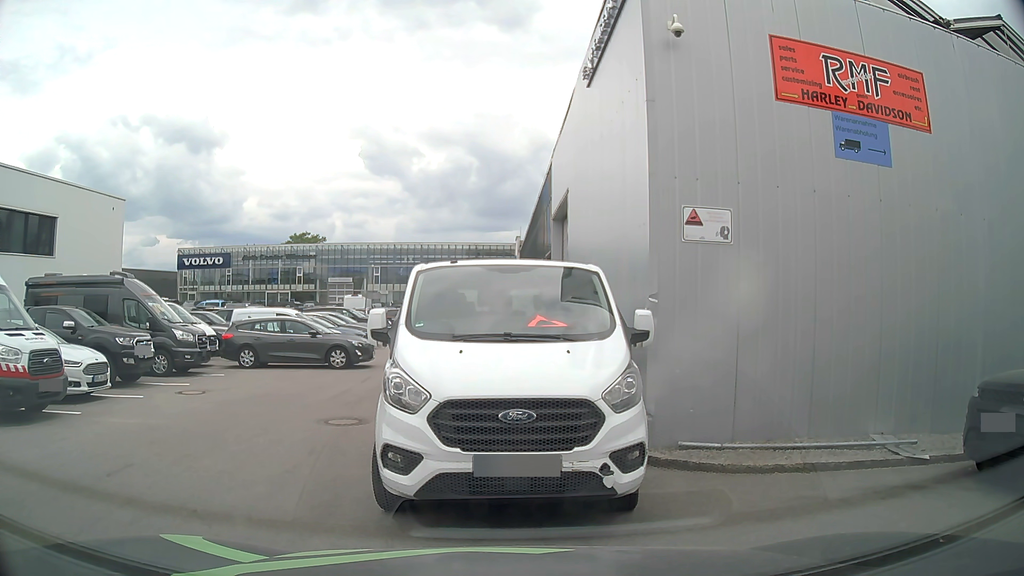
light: Day
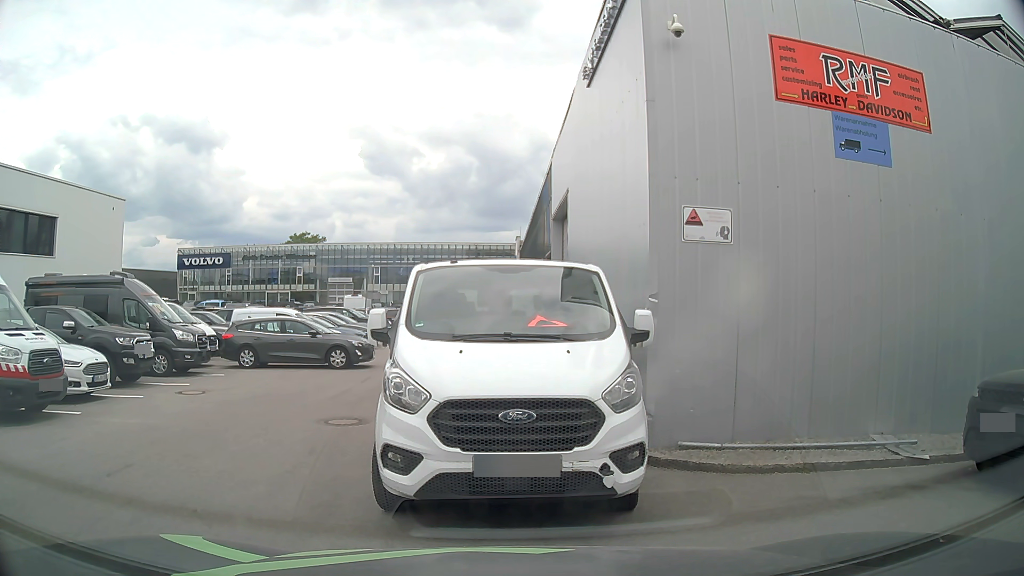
(0.0, 0.0) m; 0°
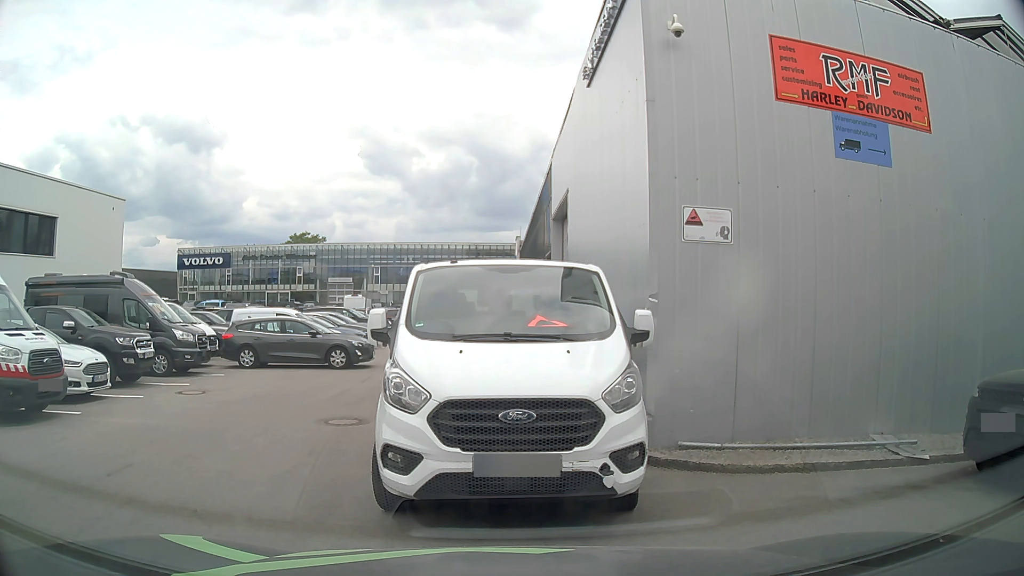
(0.0, 0.0) m; 0°
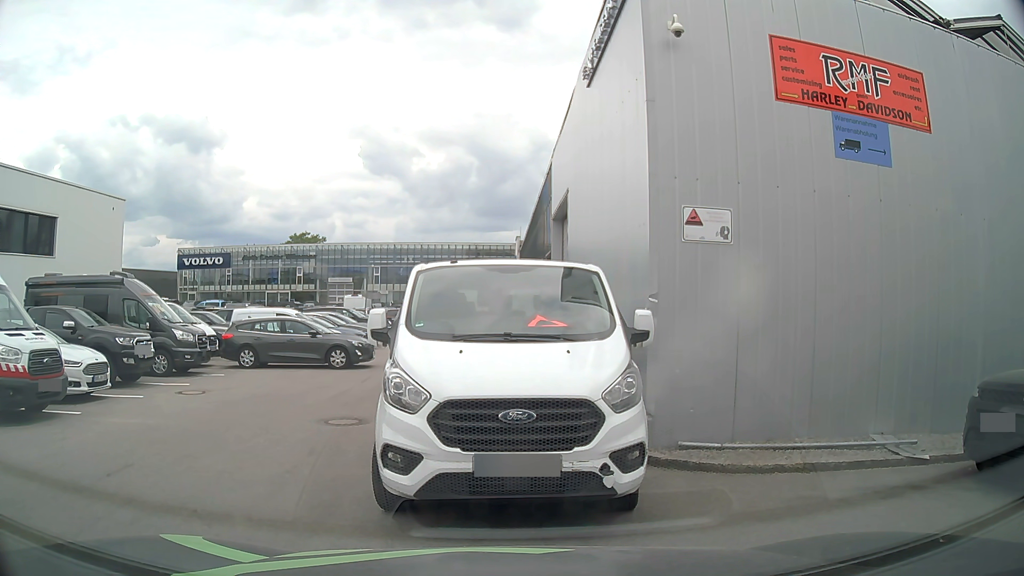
(0.0, 0.0) m; 0°
